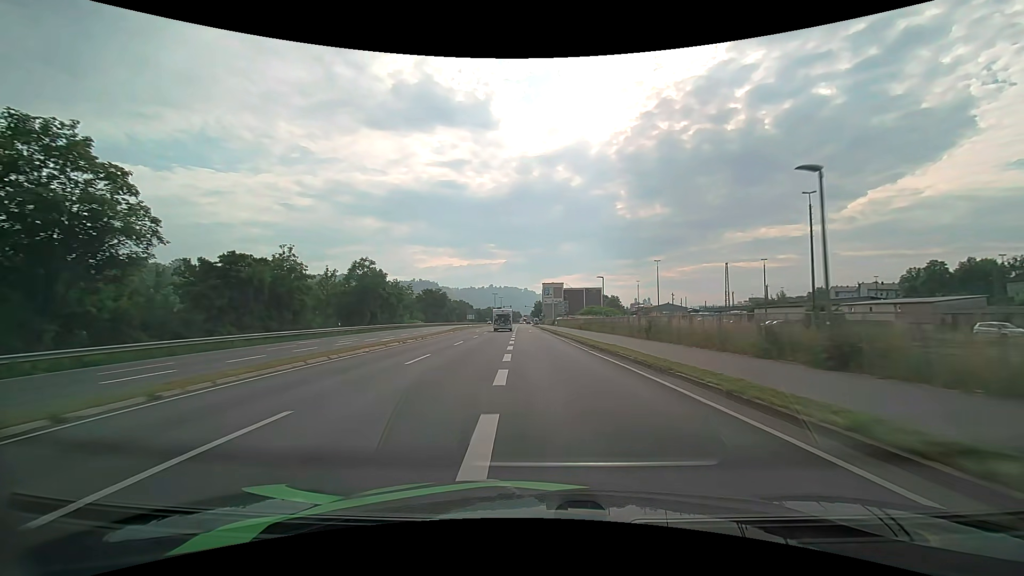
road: primary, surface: asphalt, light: Day
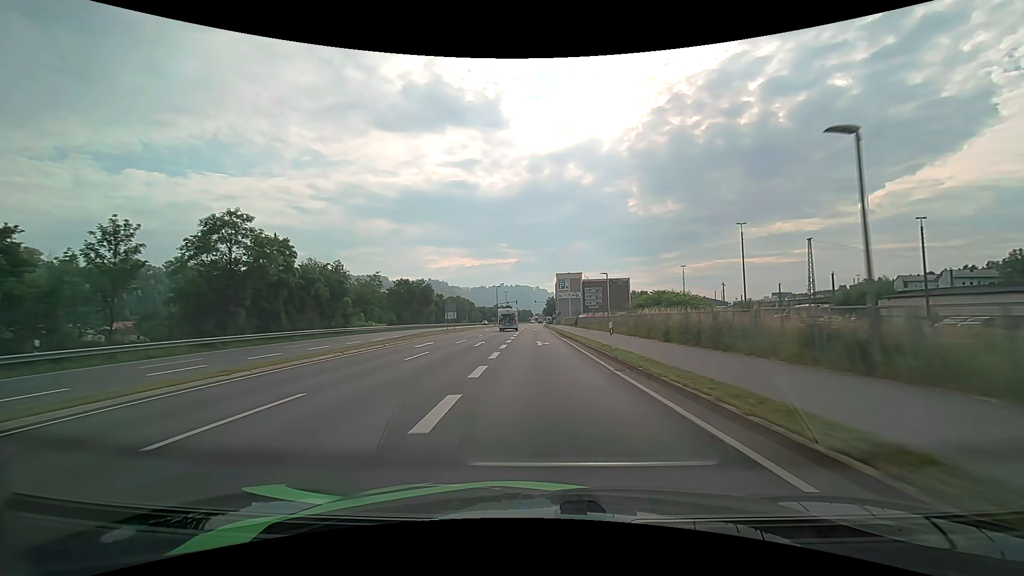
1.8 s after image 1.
(-0.4, +33.9) m; -1°
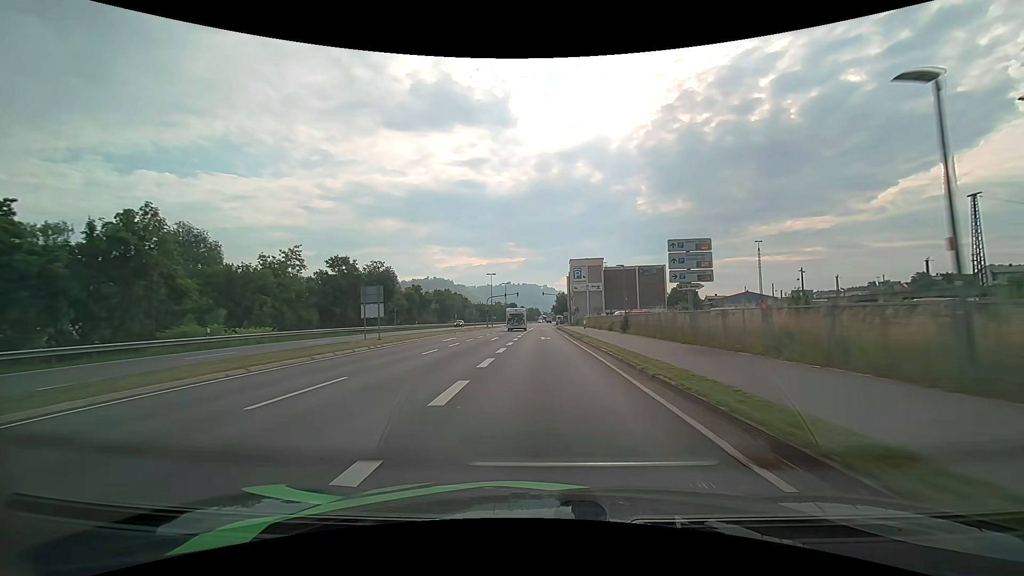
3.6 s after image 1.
(-0.3, +33.9) m; -1°
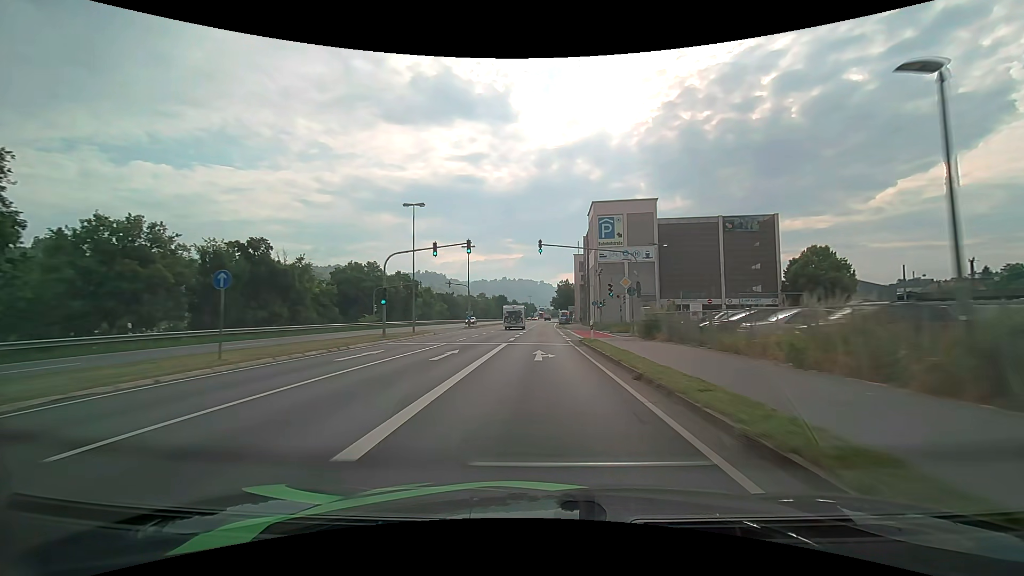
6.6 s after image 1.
(+0.3, +57.0) m; 0°
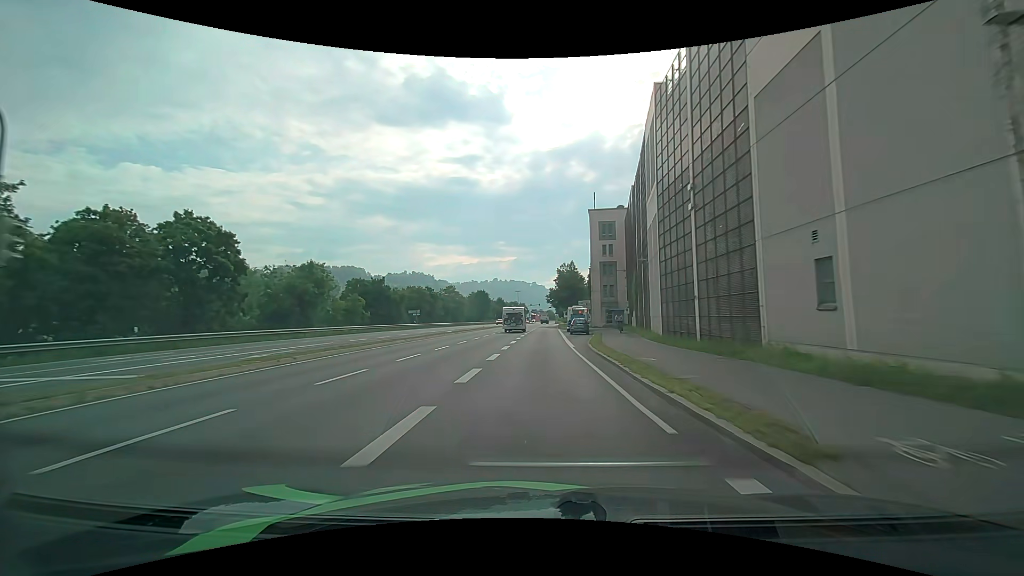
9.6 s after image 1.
(+0.3, +54.6) m; 0°
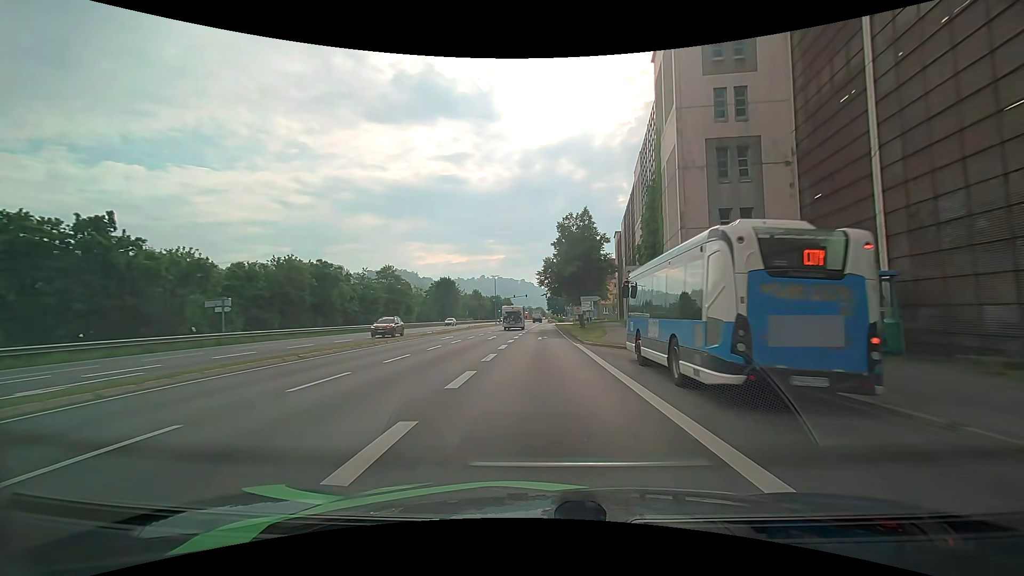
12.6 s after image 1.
(+0.8, +48.8) m; +2°
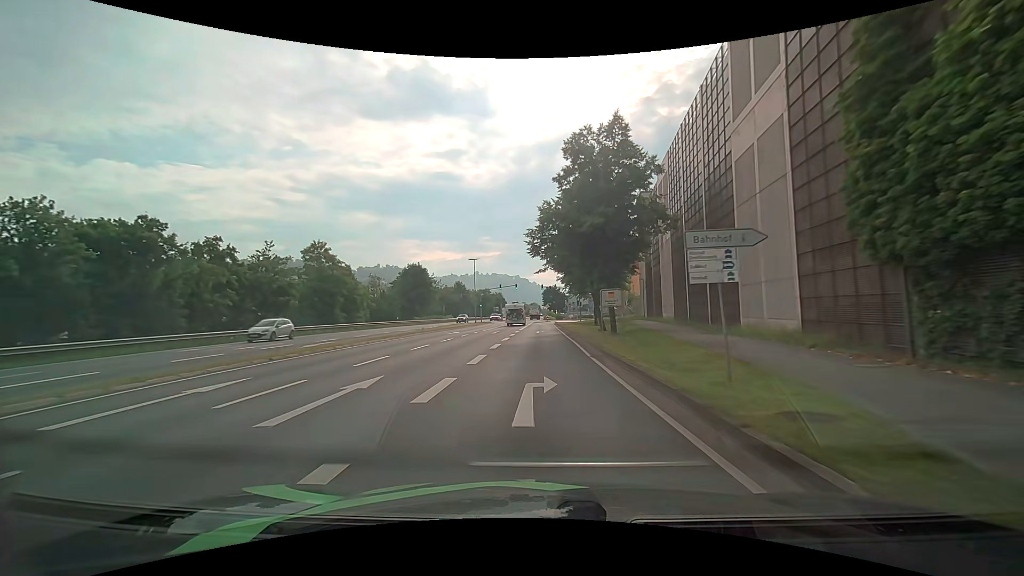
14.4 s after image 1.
(0.0, +25.7) m; +1°
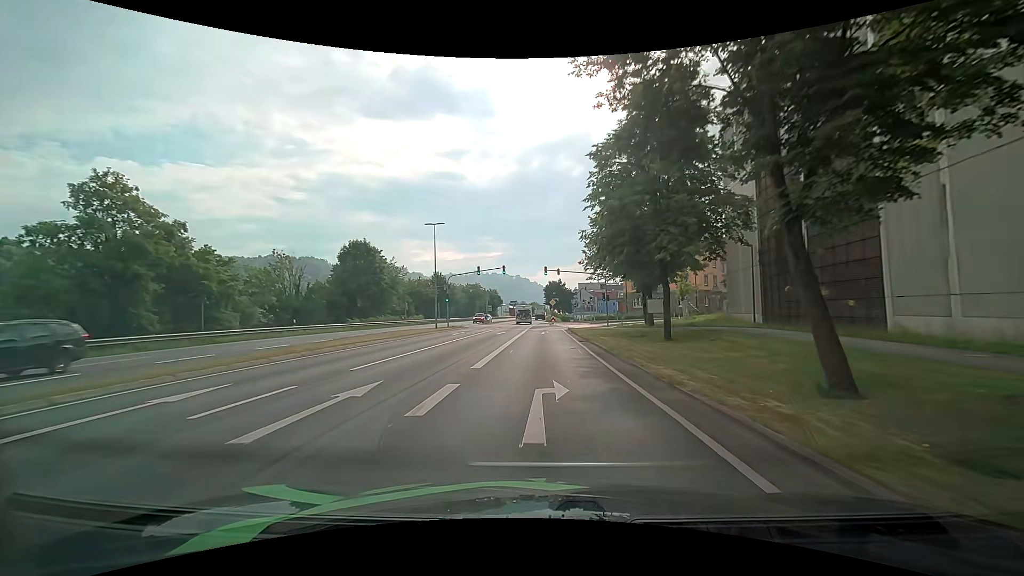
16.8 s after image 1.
(-0.2, +30.8) m; -1°
(0, +10) (0, +20) (0, +30) (+1, +40) (+2, +50) (+6, +59) (+14, +64) (+22, +70) (+29, +77) (+36, +85) m
